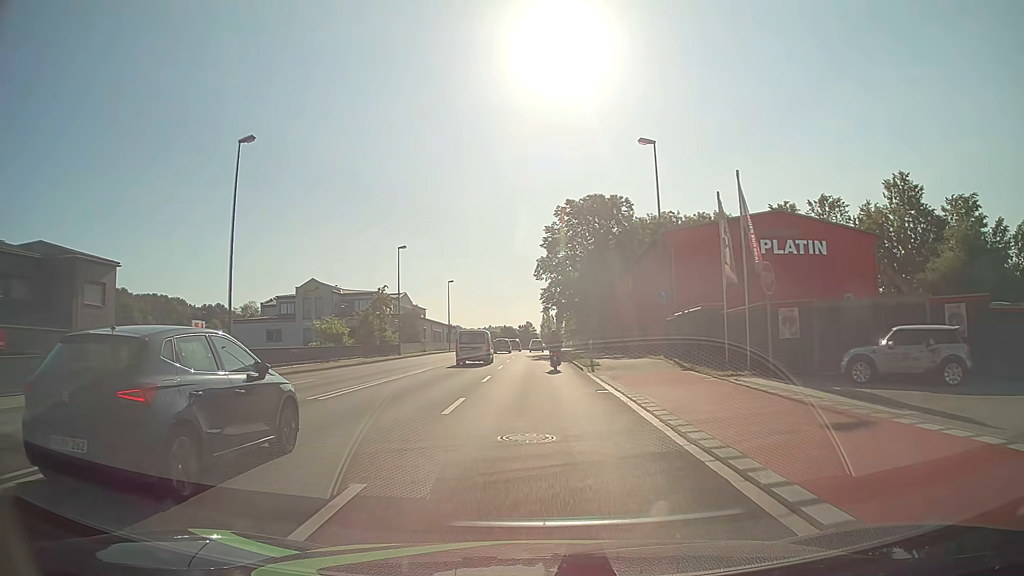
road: primary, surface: asphalt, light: Day
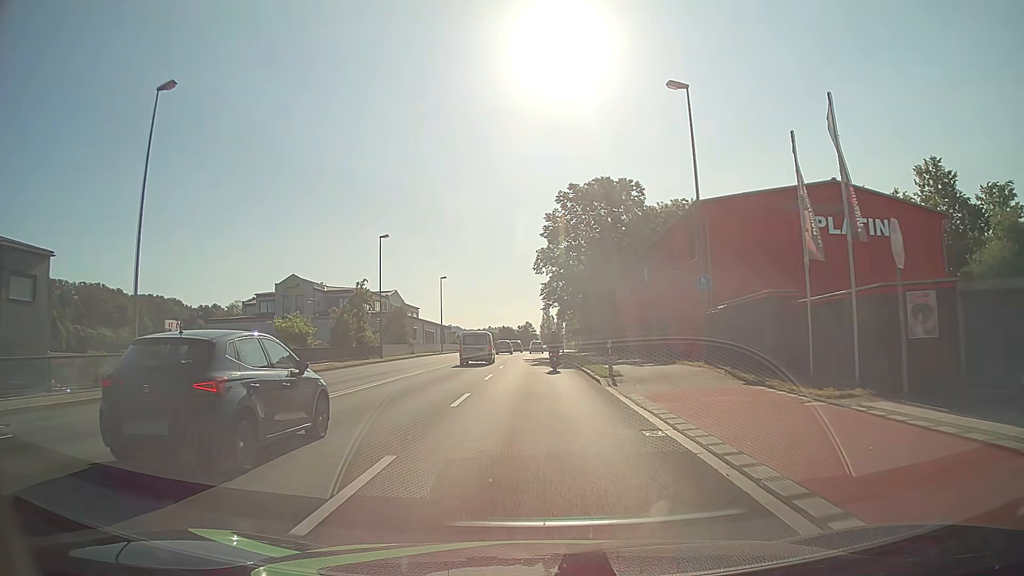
(0.0, +7.5) m; 0°
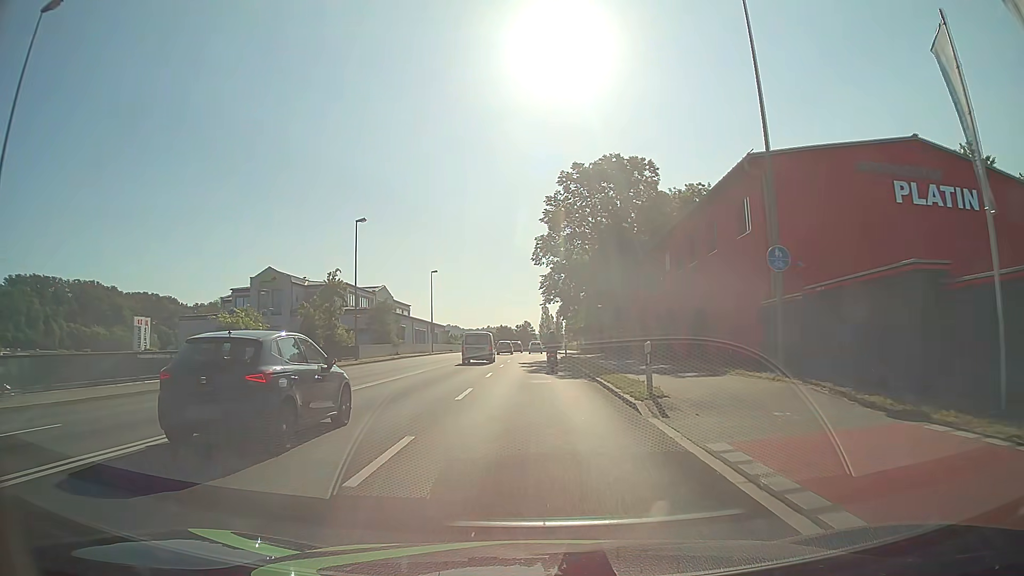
(0.0, +7.5) m; 0°
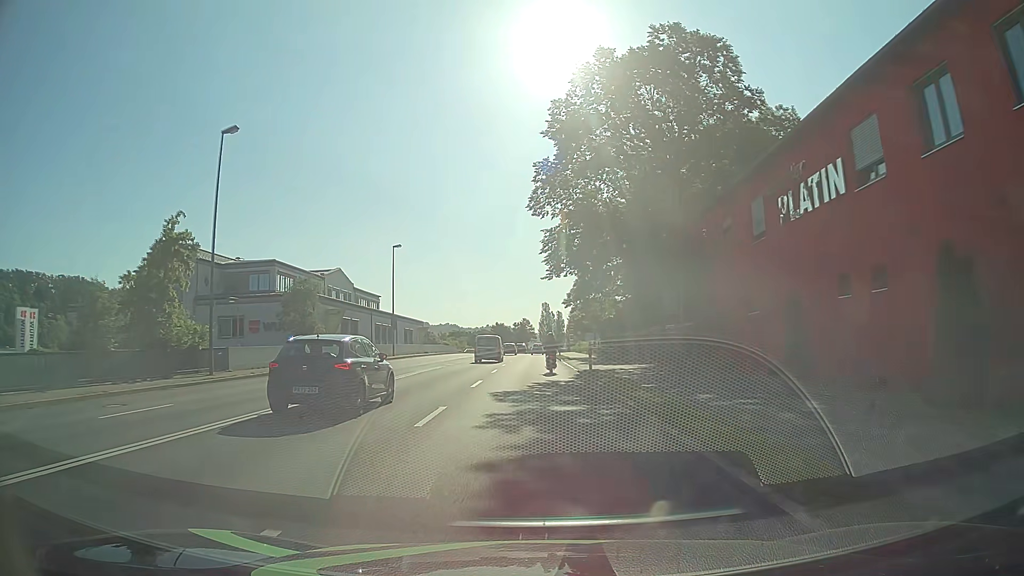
(+0.1, +22.7) m; 0°
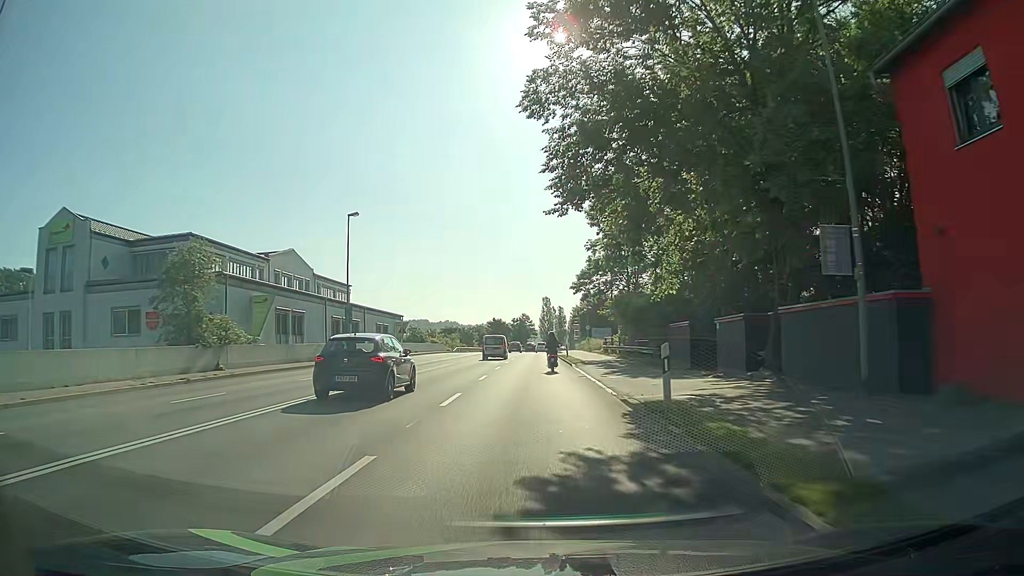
(-0.1, +15.2) m; 0°
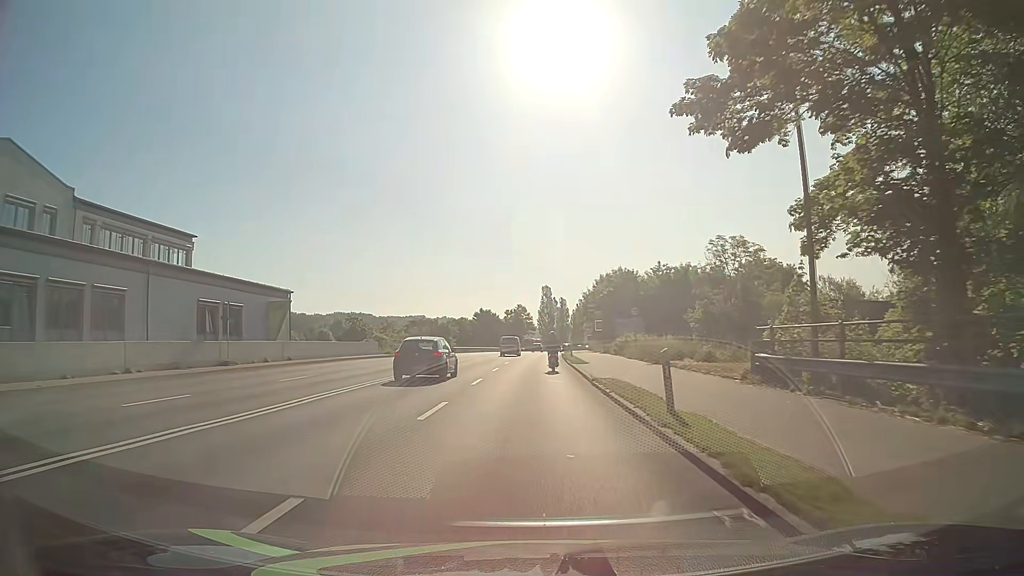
(0.0, +38.3) m; 0°
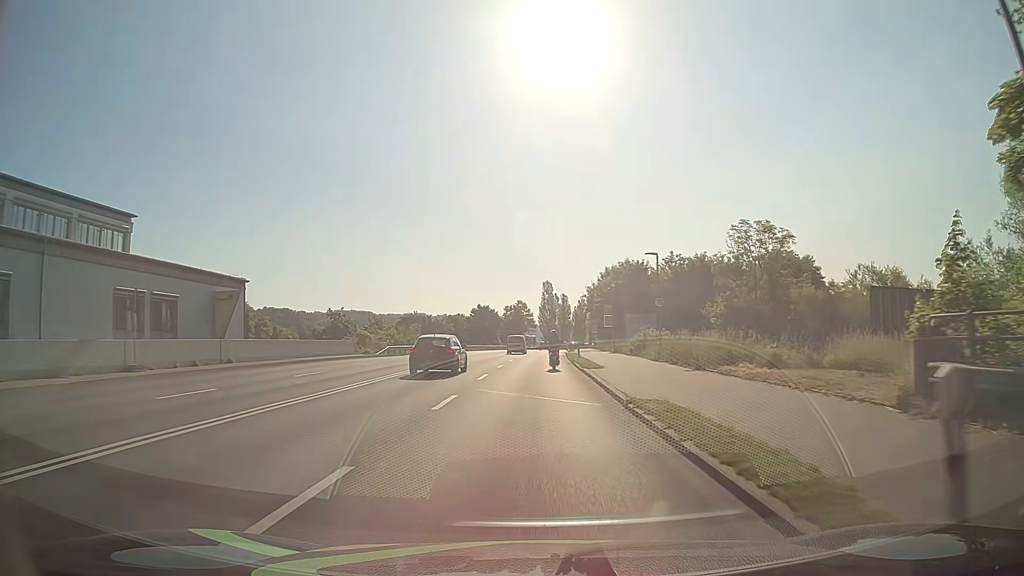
(+0.1, +7.7) m; 0°
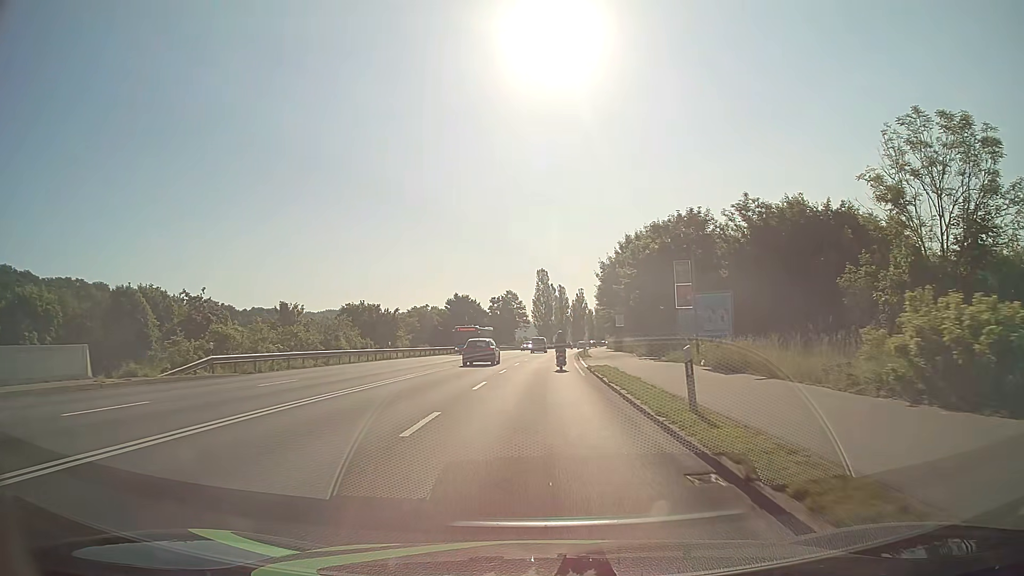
(+0.1, +30.7) m; 0°
(0, +10) (0, +20) (0, +30) (+1, +40) (+1, +50) (+2, +60) (+2, +70) (+3, +80) (+4, +90) (+5, +100) m
